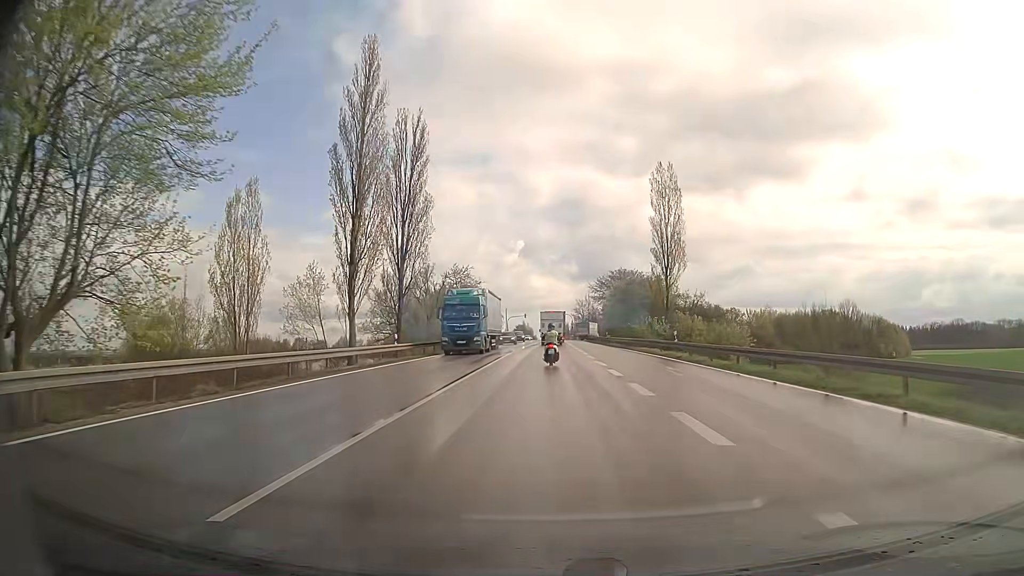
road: secondary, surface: asphalt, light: Day
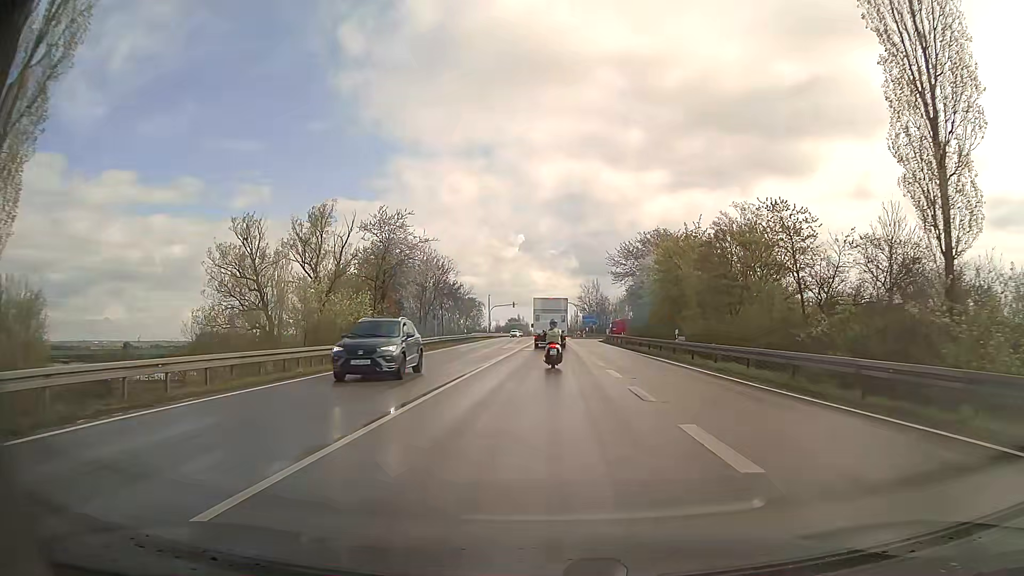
(+0.1, +43.2) m; 0°
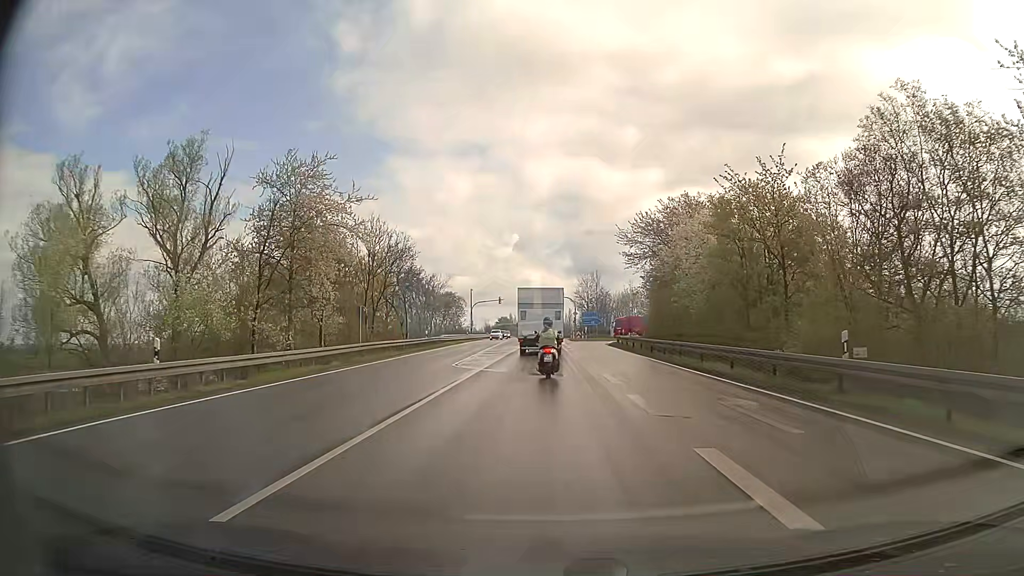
(+0.1, +19.5) m; 0°
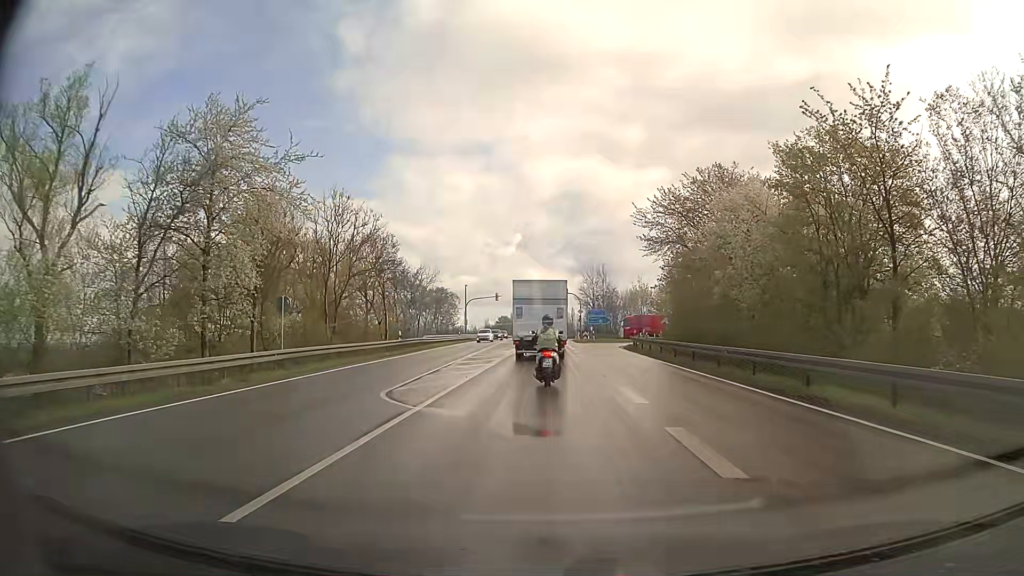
(0.0, +10.3) m; 0°
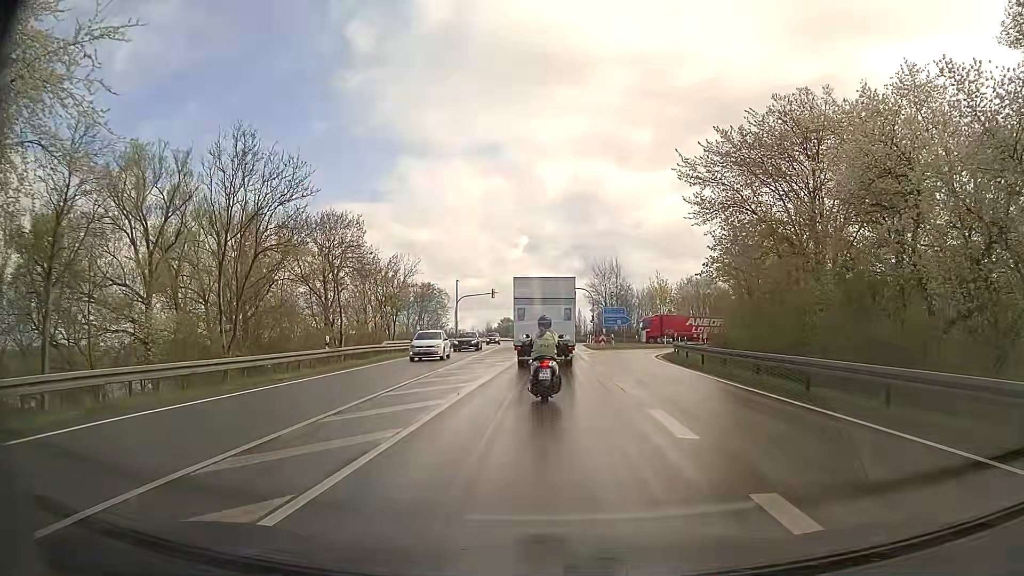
(-0.1, +15.4) m; -1°
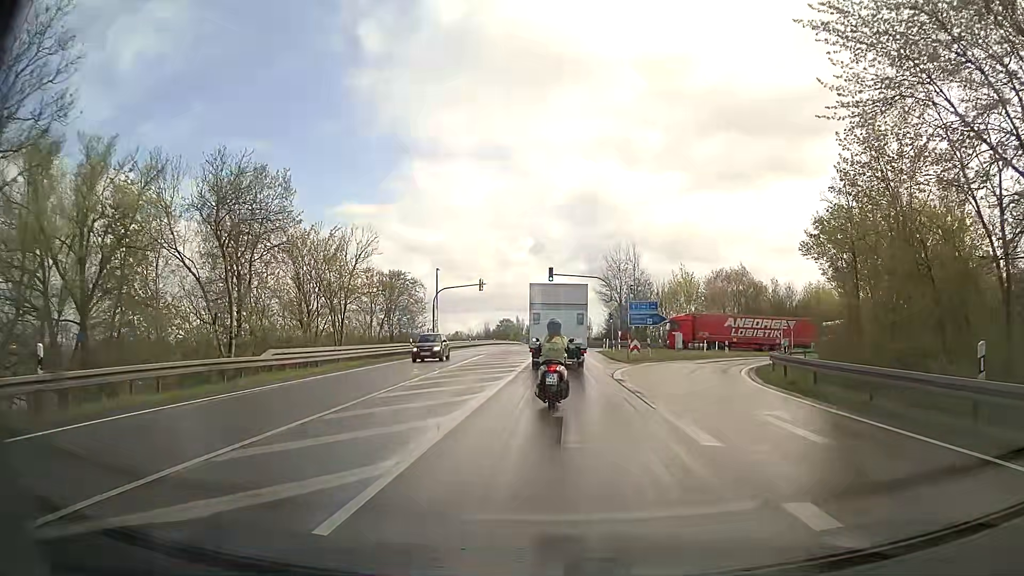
(0.0, +18.5) m; 0°
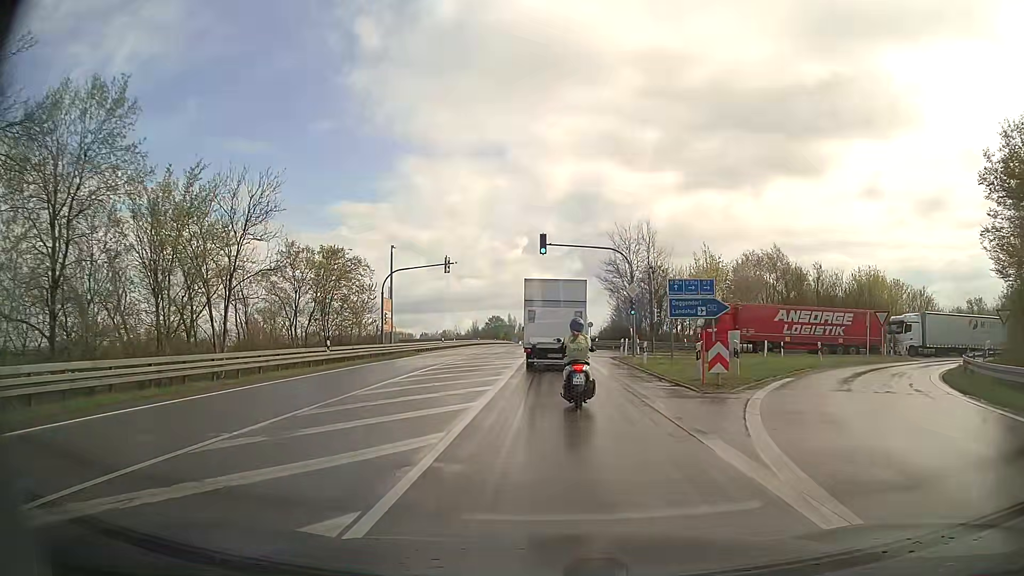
(-0.1, +18.3) m; 0°
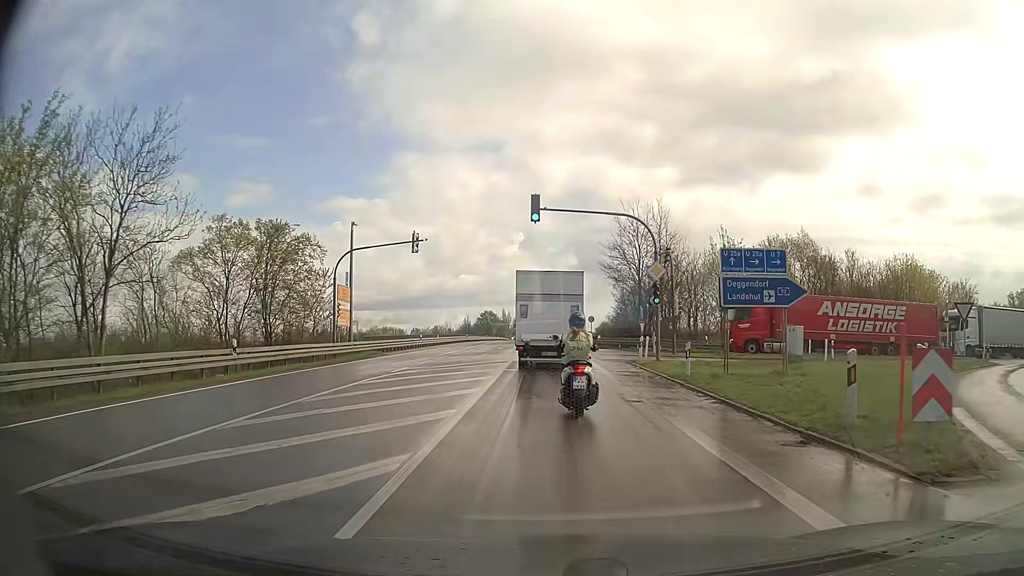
(+0.1, +9.9) m; +1°
(0, +10) (0, +20) (0, +30) (-1, +40) (-1, +50) (-1, +60) (-2, +70) (-2, +80) (-2, +90) (-3, +100) m
